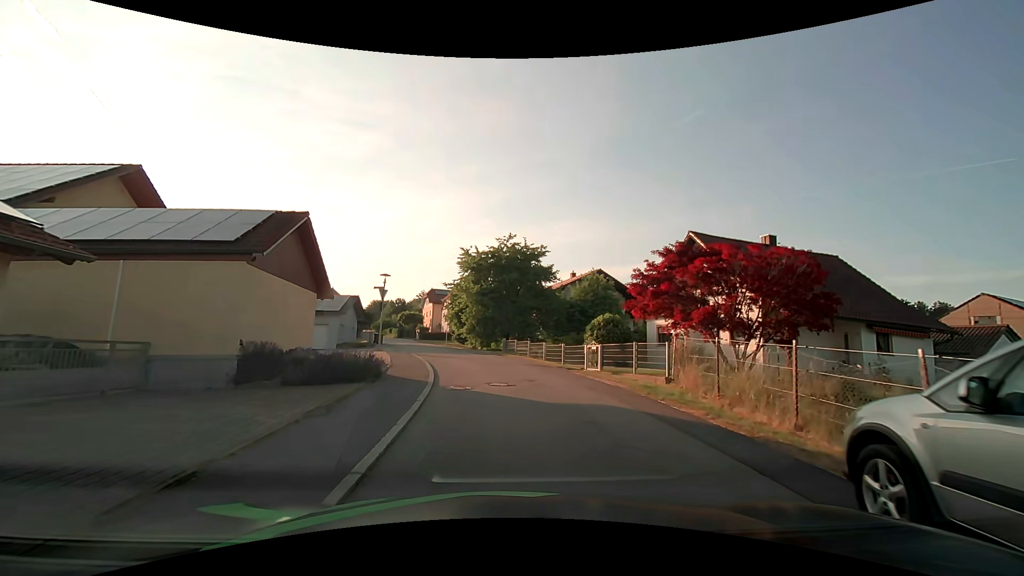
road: residential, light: Day
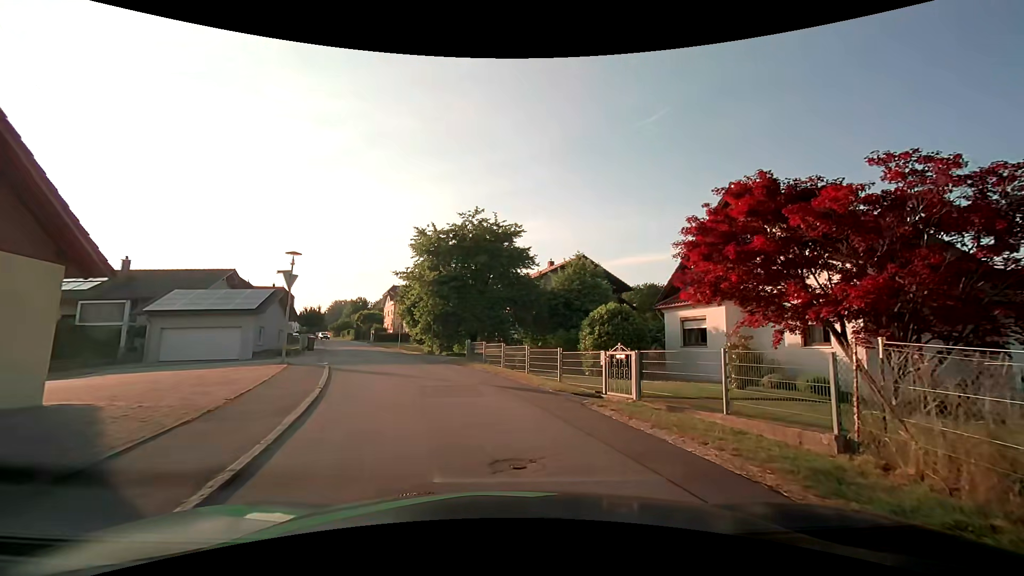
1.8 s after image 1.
(+0.4, +8.8) m; +4°
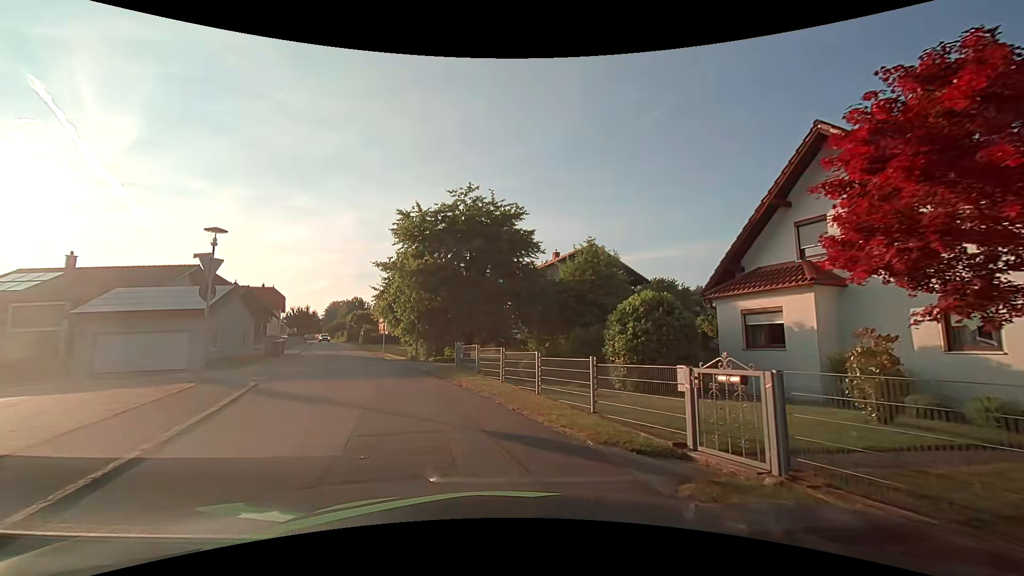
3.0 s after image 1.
(+0.2, +5.5) m; +1°
(-1, +10) (-4, +19) (-8, +29) (-11, +38) (-15, +48) (-18, +57) (-22, +66) (-25, +76) (-29, +85) (-32, +94) m
